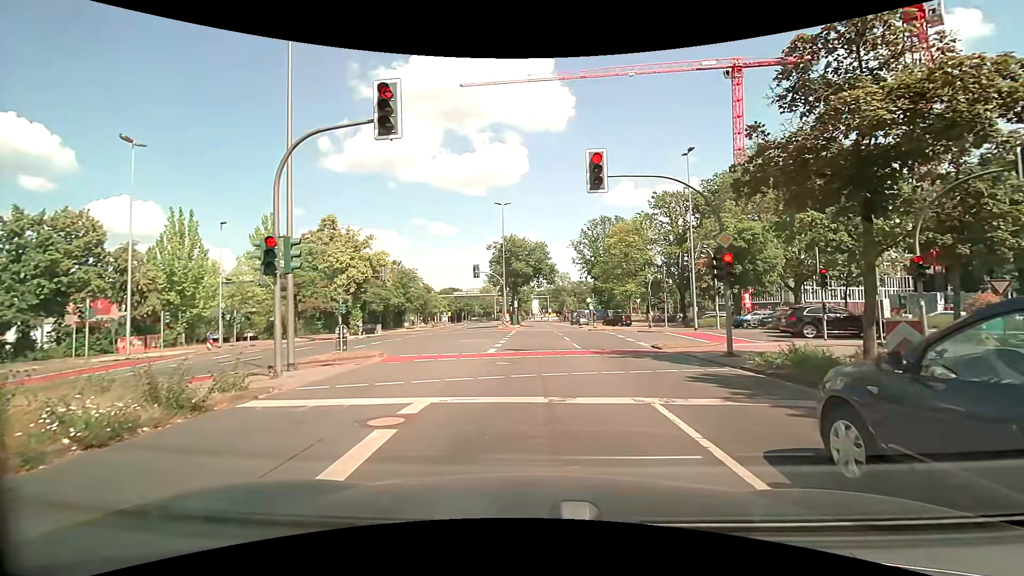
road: secondary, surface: asphalt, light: Day
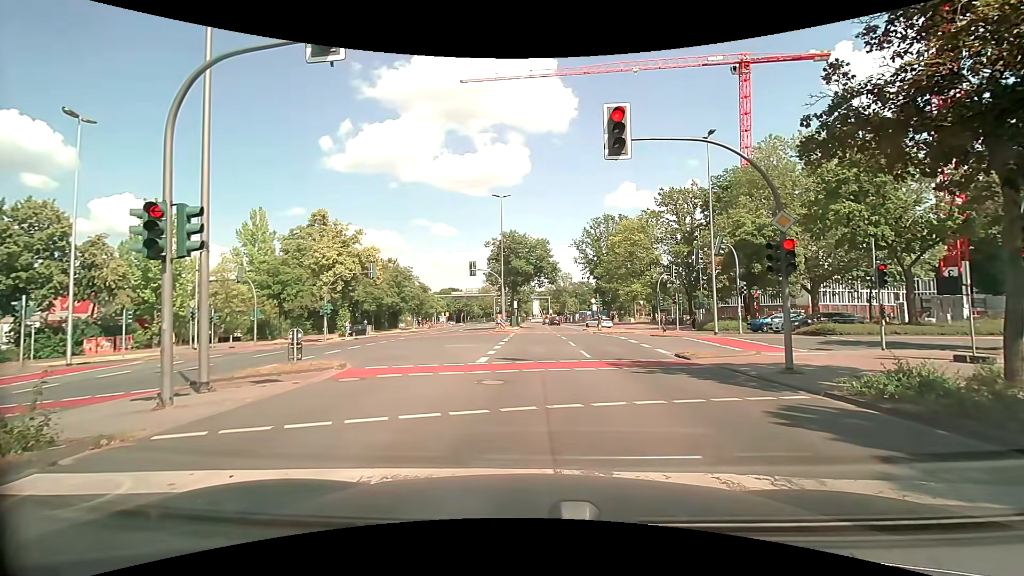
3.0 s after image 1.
(-0.1, +3.5) m; -1°
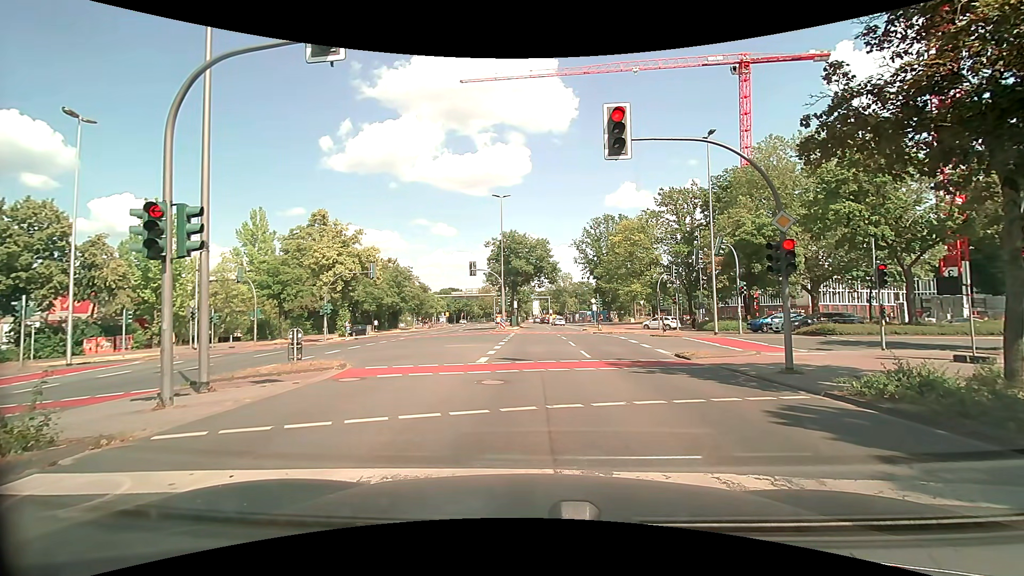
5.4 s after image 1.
(0.0, 0.0) m; 0°
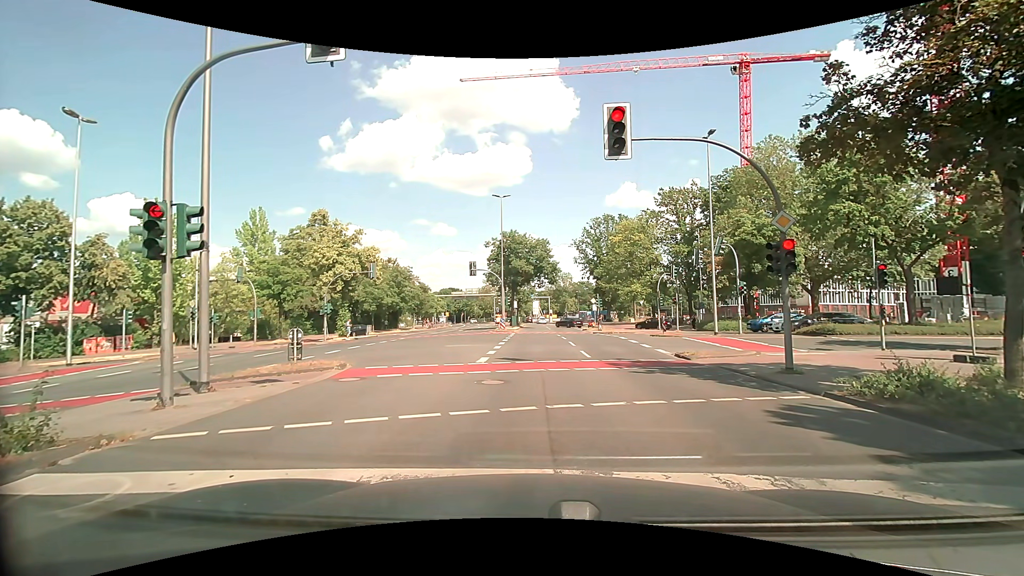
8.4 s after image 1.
(0.0, 0.0) m; 0°
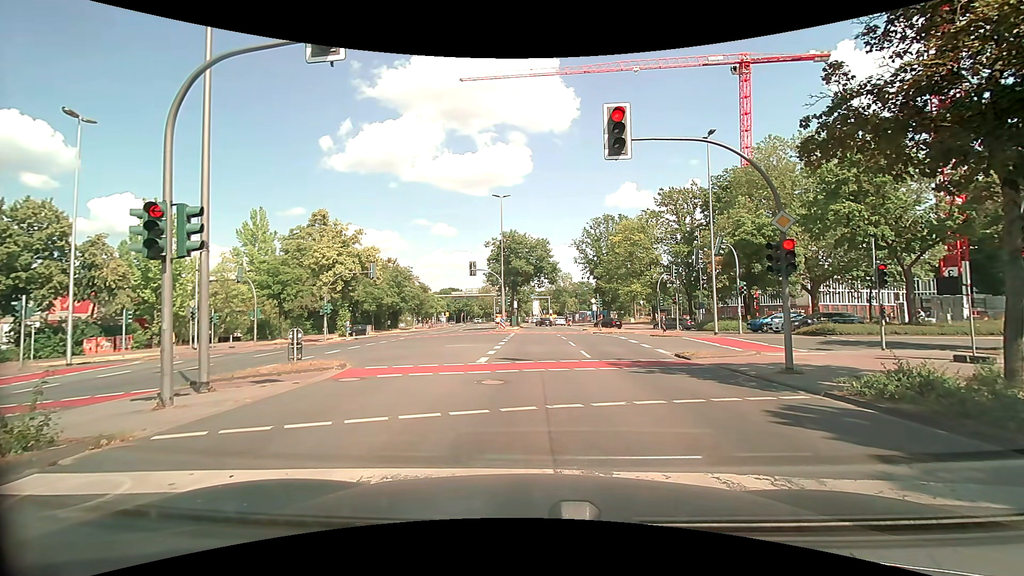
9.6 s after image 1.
(0.0, 0.0) m; 0°
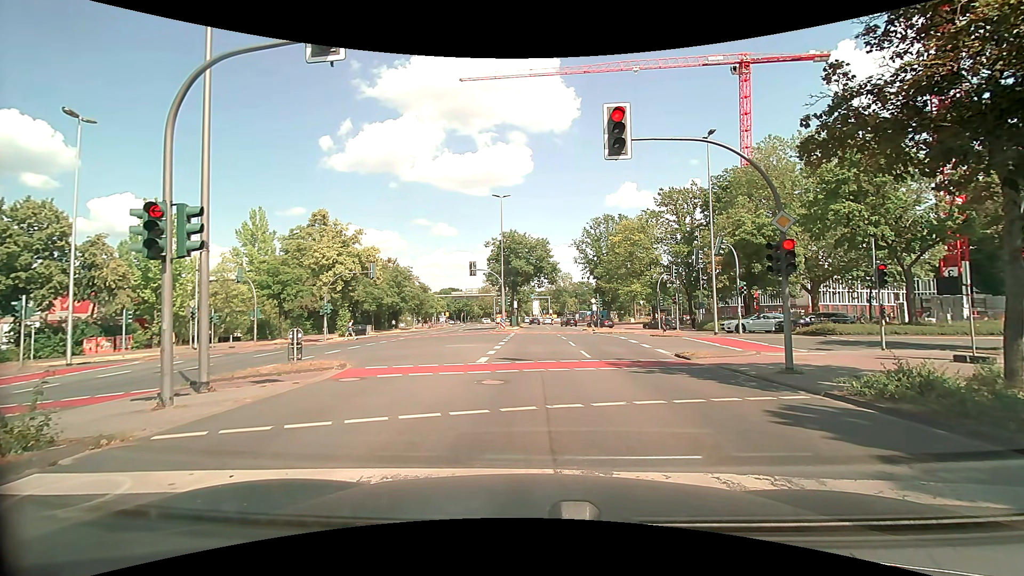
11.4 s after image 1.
(0.0, 0.0) m; 0°
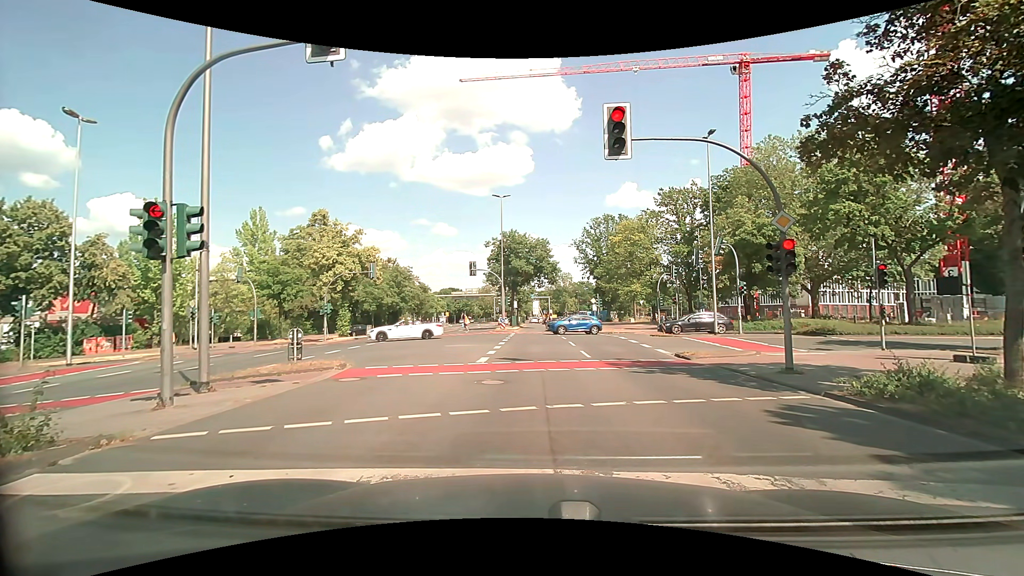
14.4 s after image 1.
(0.0, 0.0) m; 0°
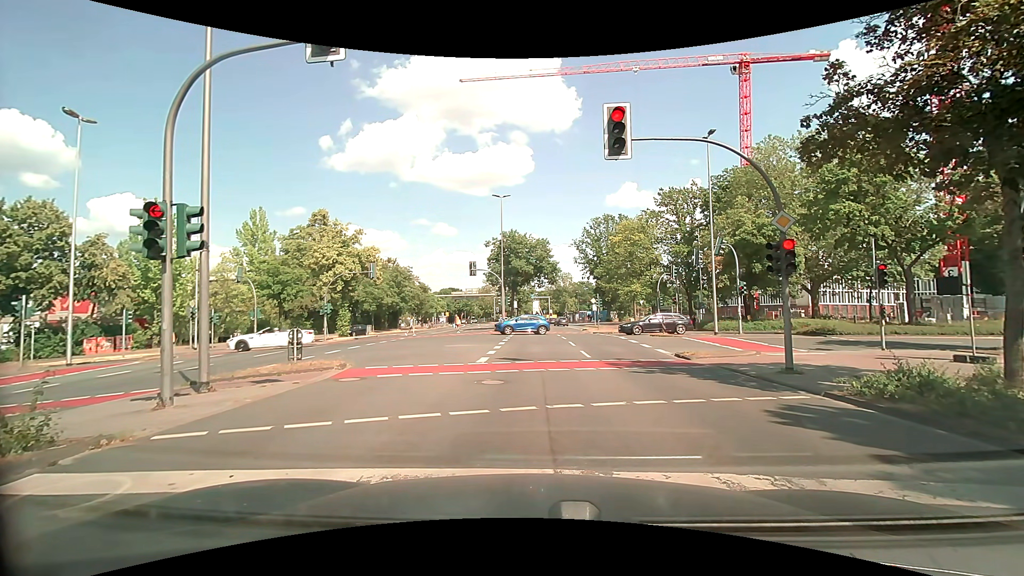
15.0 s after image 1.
(0.0, 0.0) m; 0°
